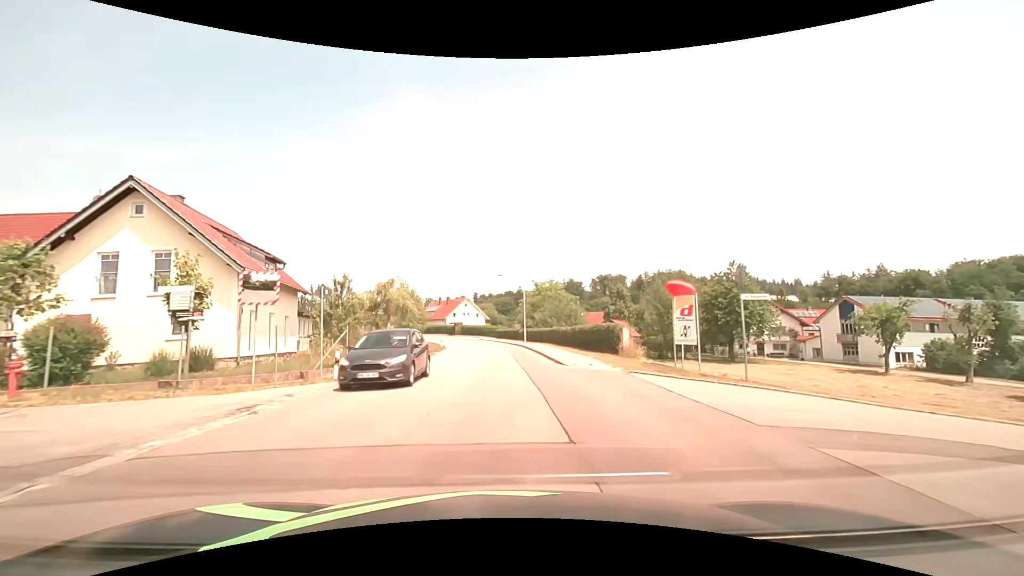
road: tertiary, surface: asphalt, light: Day
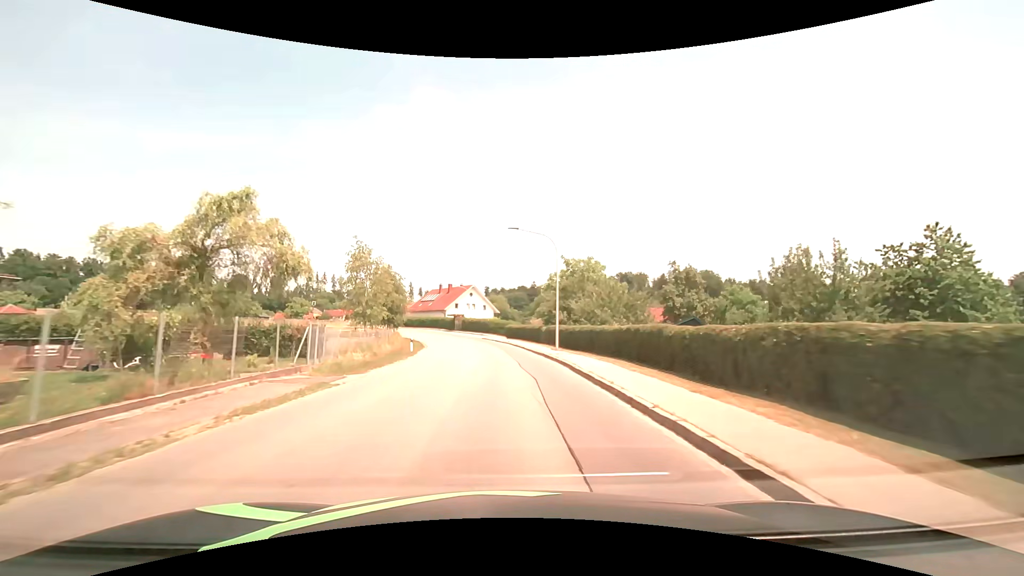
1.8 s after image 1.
(-0.2, +23.2) m; -1°
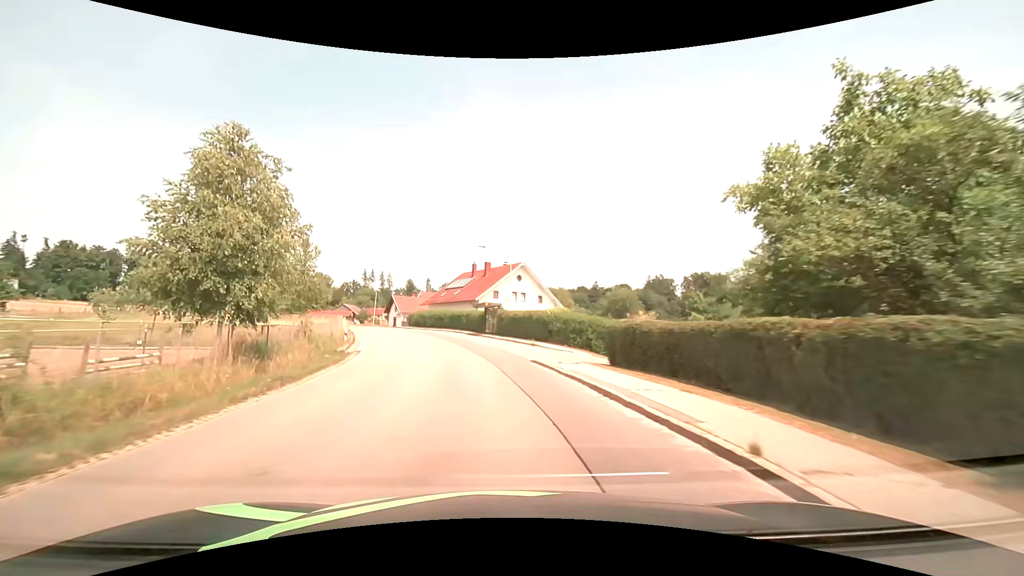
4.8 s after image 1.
(-1.4, +38.6) m; -6°
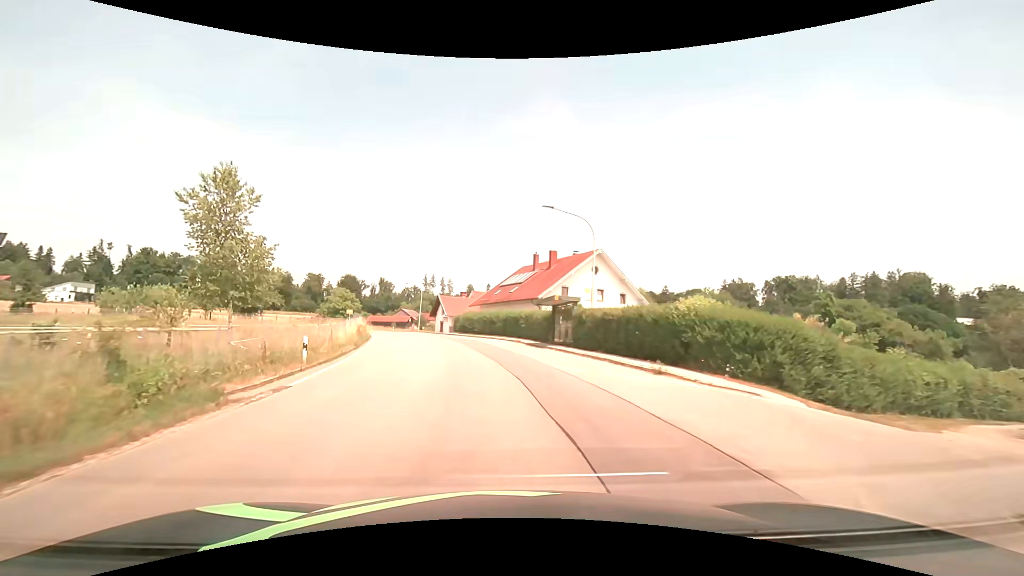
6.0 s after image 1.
(-1.0, +15.2) m; -7°
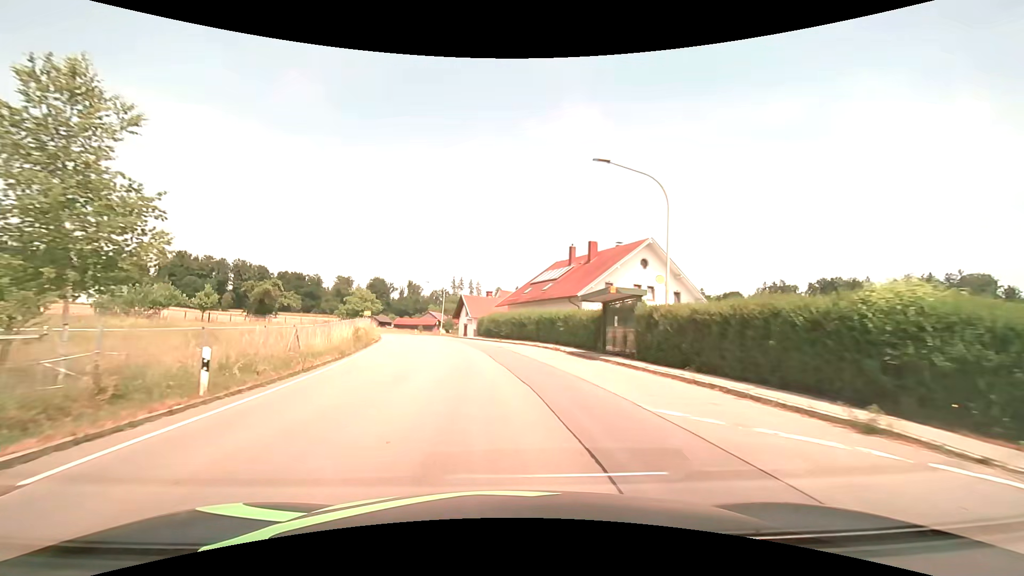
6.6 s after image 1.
(-0.3, +7.6) m; -3°
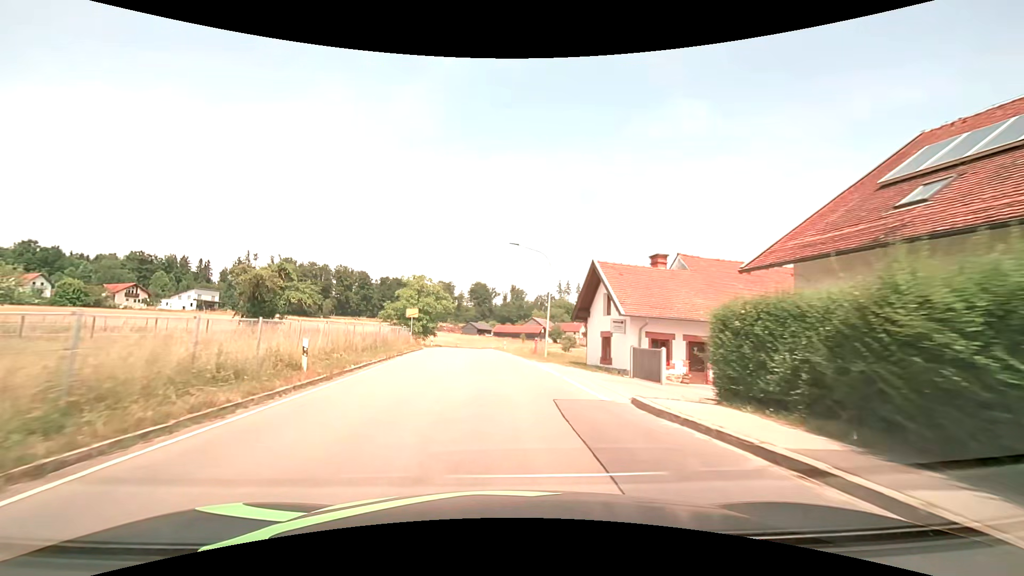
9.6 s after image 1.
(-4.5, +37.2) m; -12°
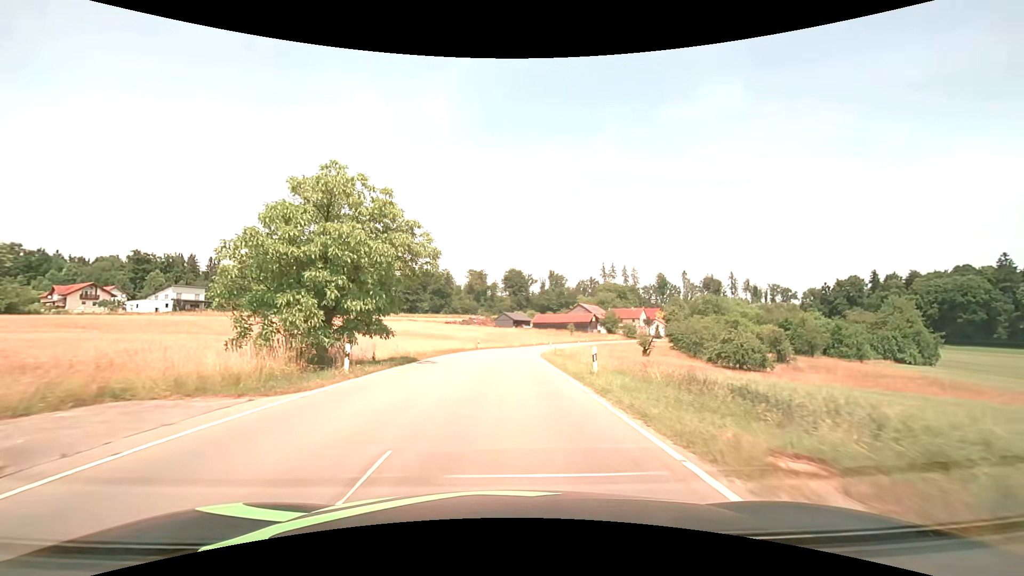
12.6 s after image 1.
(-1.5, +38.3) m; -4°
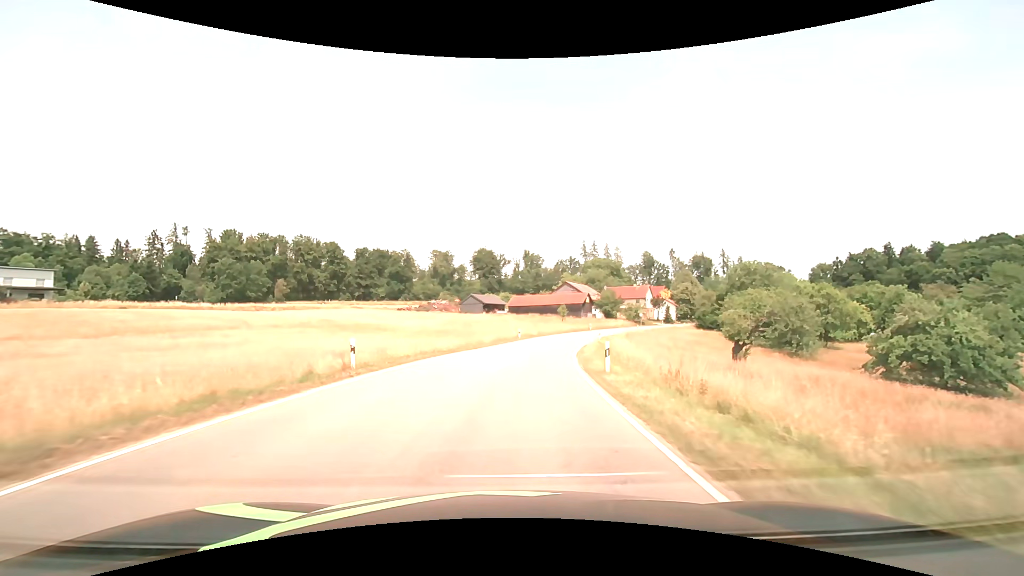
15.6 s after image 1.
(+0.6, +39.3) m; +3°
(0, +10) (+1, +20) (+2, +30) (+4, +40) (+6, +49) (+9, +59) (+12, +68) (+16, +78) (+21, +87) (+26, +95) m
